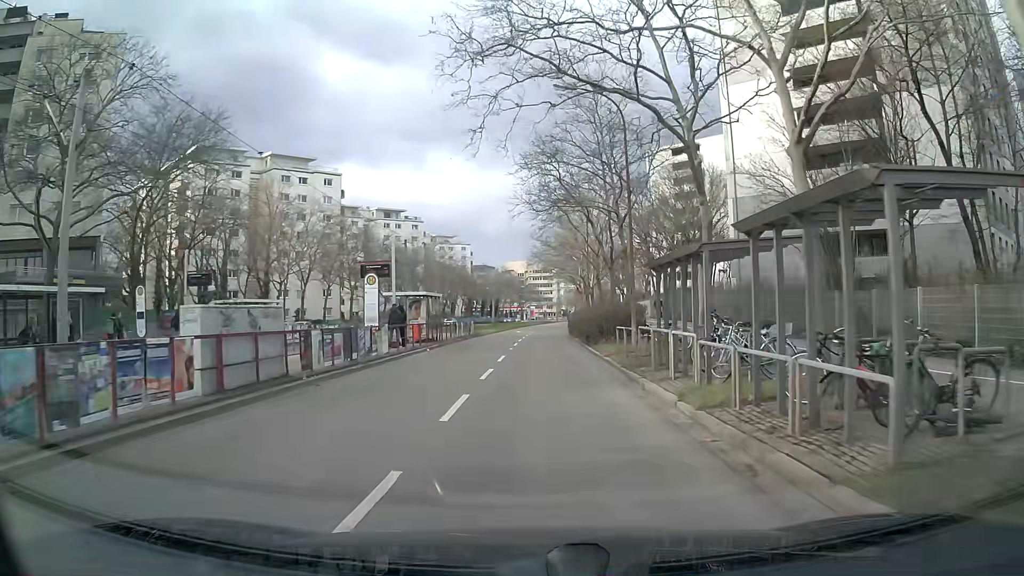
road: tertiary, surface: asphalt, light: Day
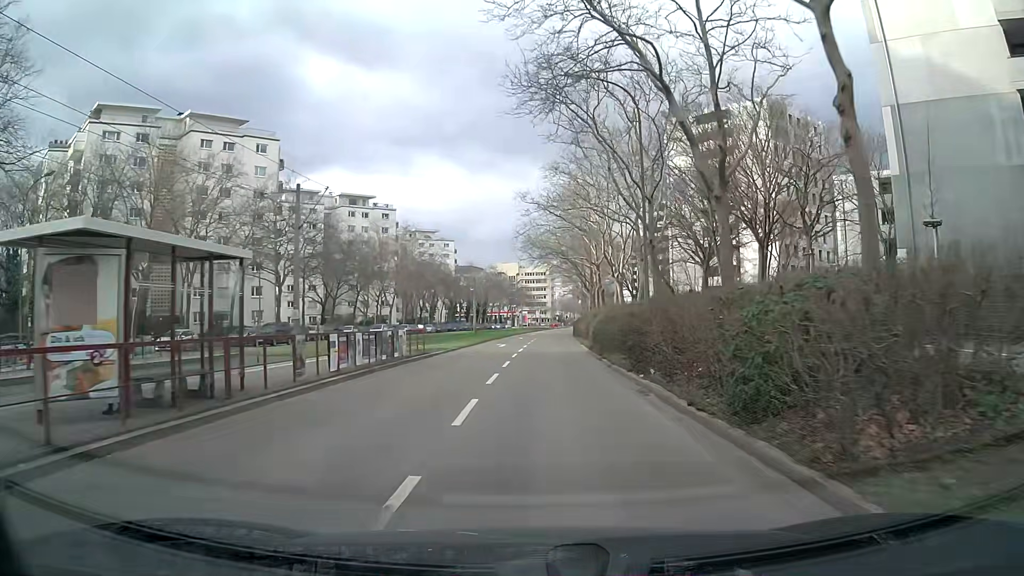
(+0.3, +24.6) m; +2°
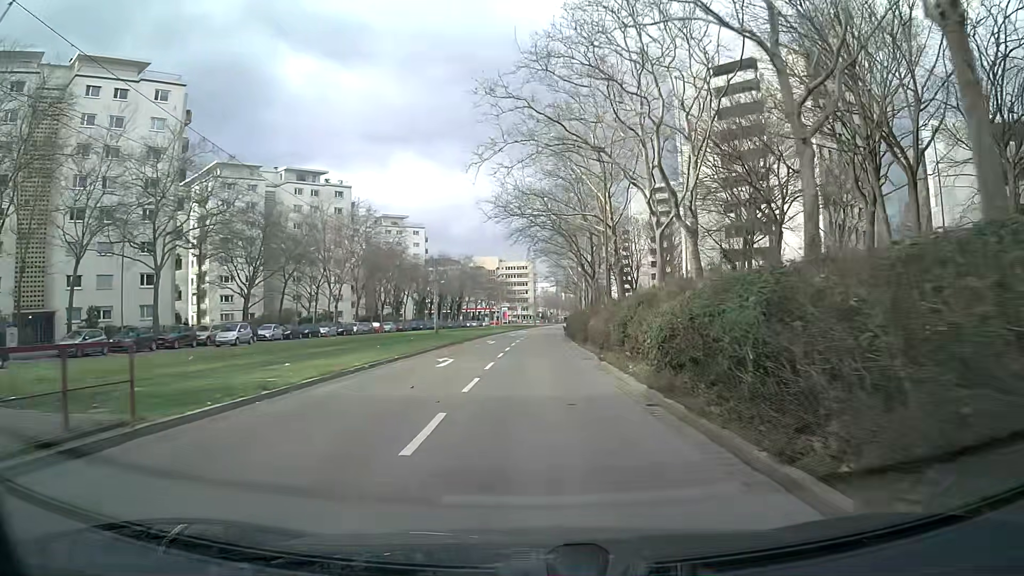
(+0.1, +20.7) m; +1°
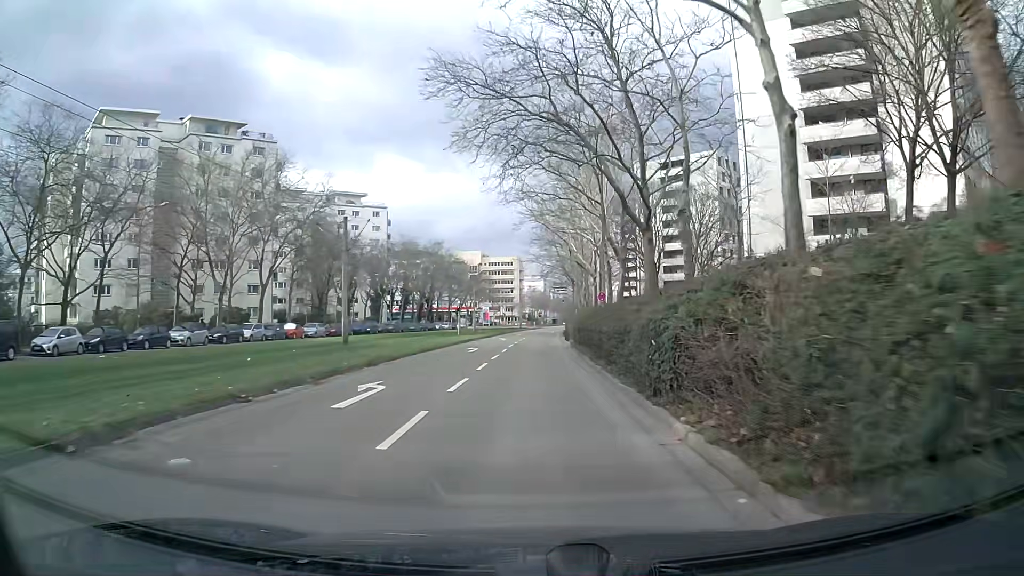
(+0.6, +29.7) m; +2°
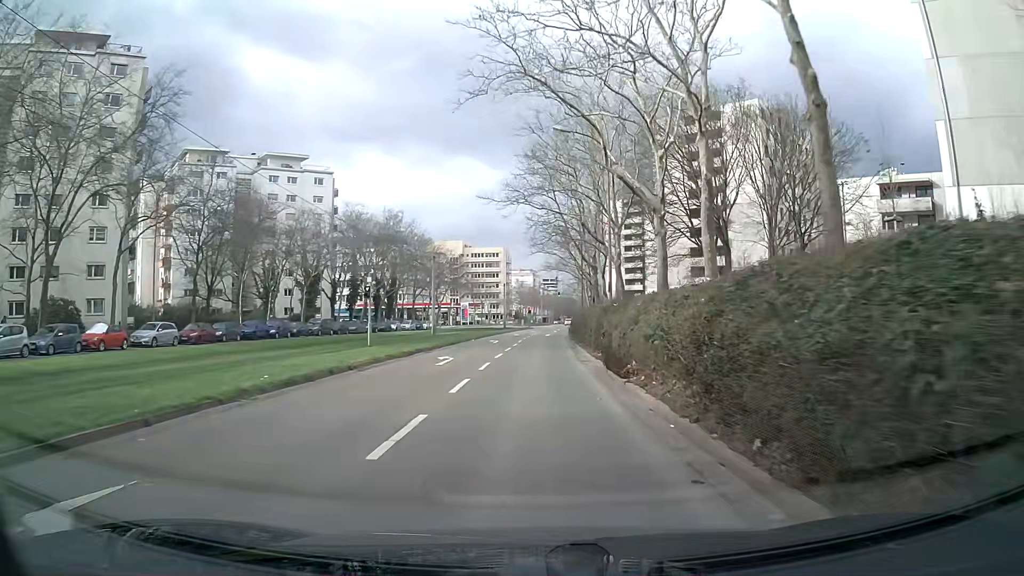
(+0.2, +30.5) m; +1°
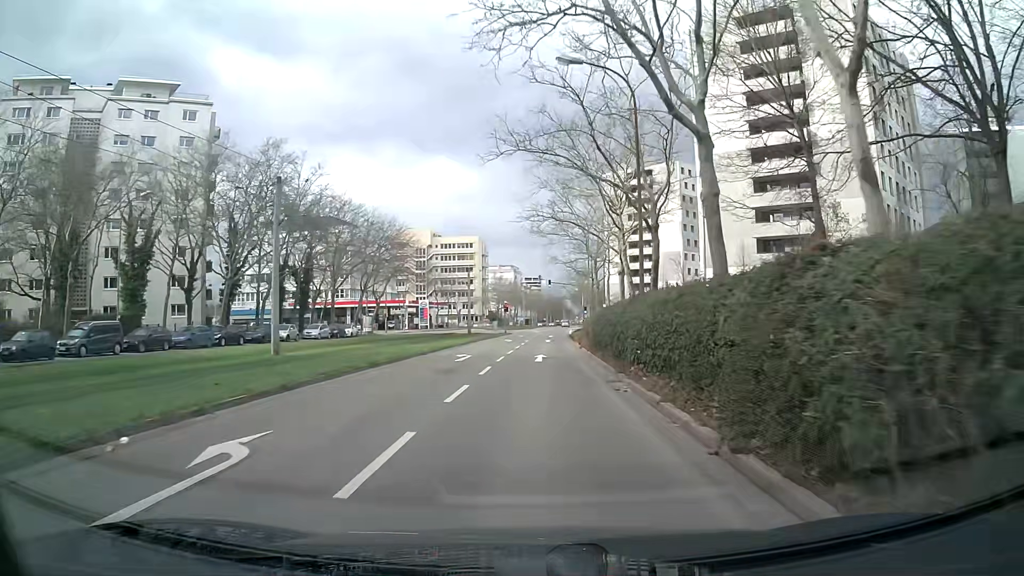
(+0.3, +37.2) m; +1°
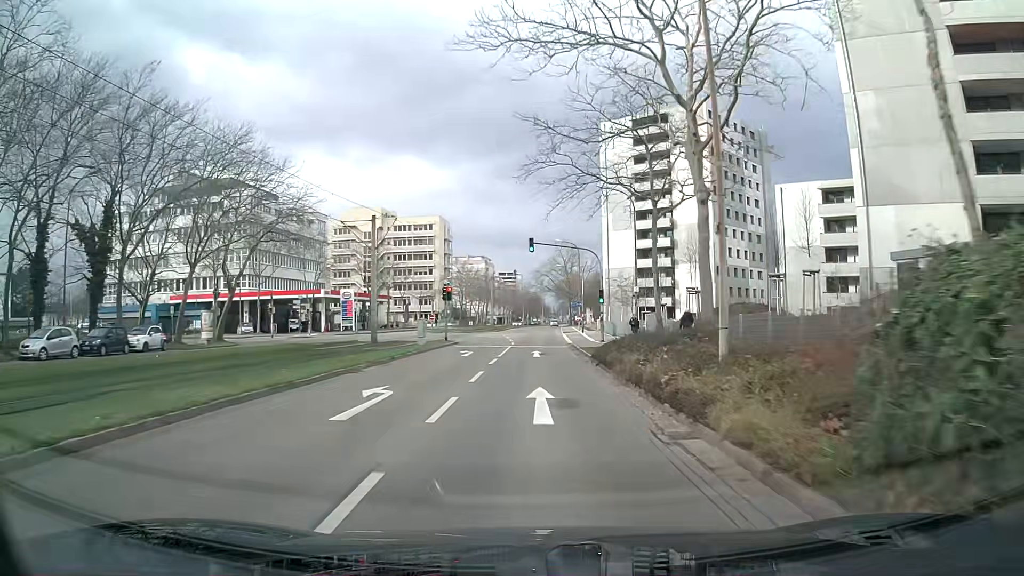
(+0.7, +38.0) m; +2°
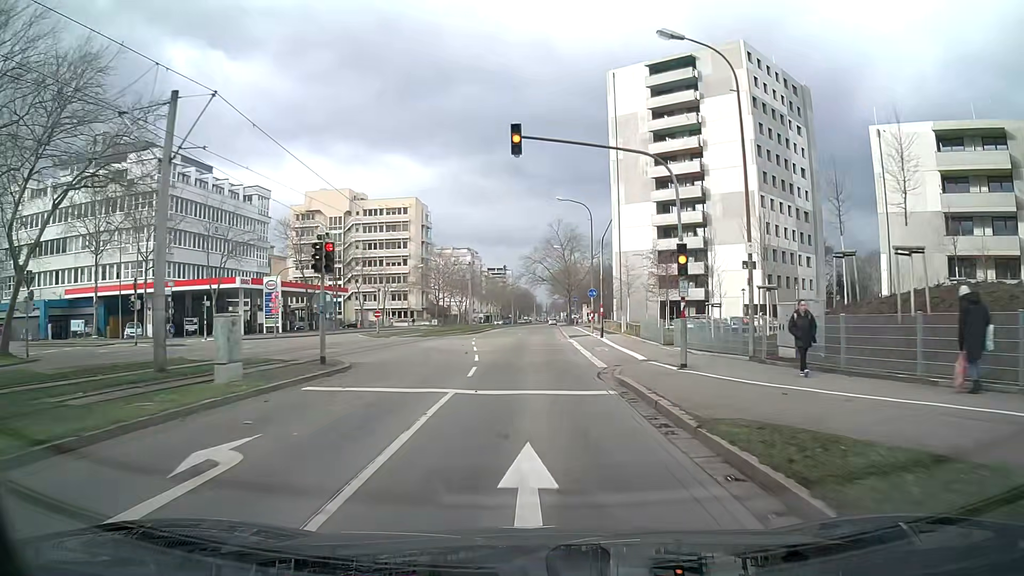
(+0.2, +23.1) m; 0°
(0, +10) (0, +20) (0, +30) (+1, +40) (+1, +50) (+1, +60) (+2, +70) (+2, +80) (+2, +90) (+2, +100) m
